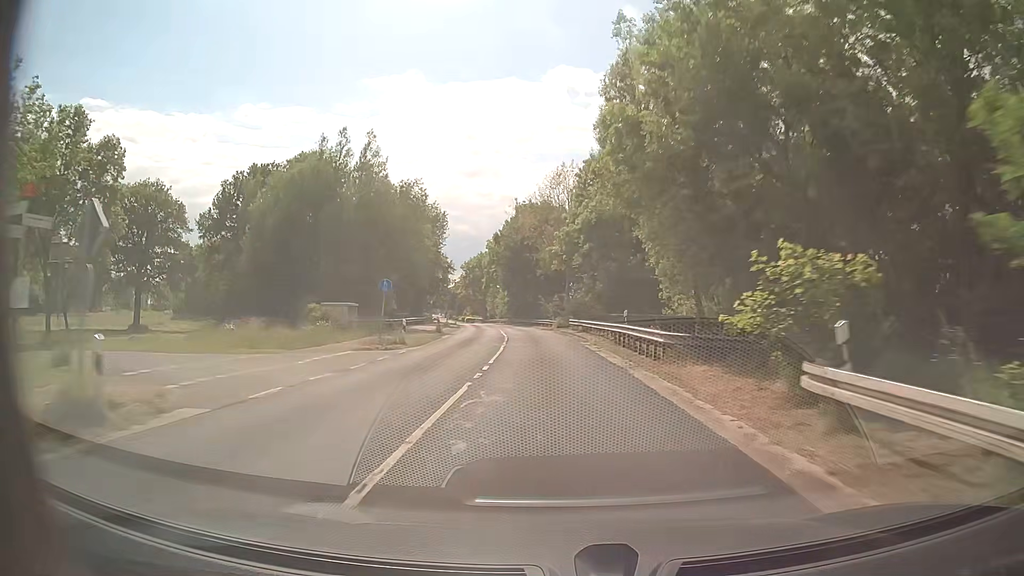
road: secondary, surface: asphalt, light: Day
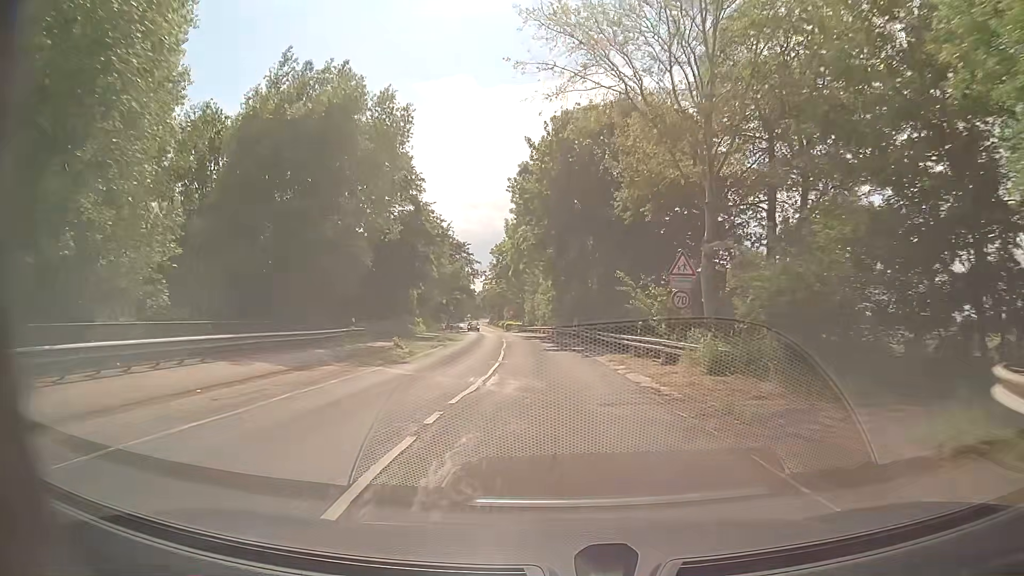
(-2.1, +44.4) m; -6°
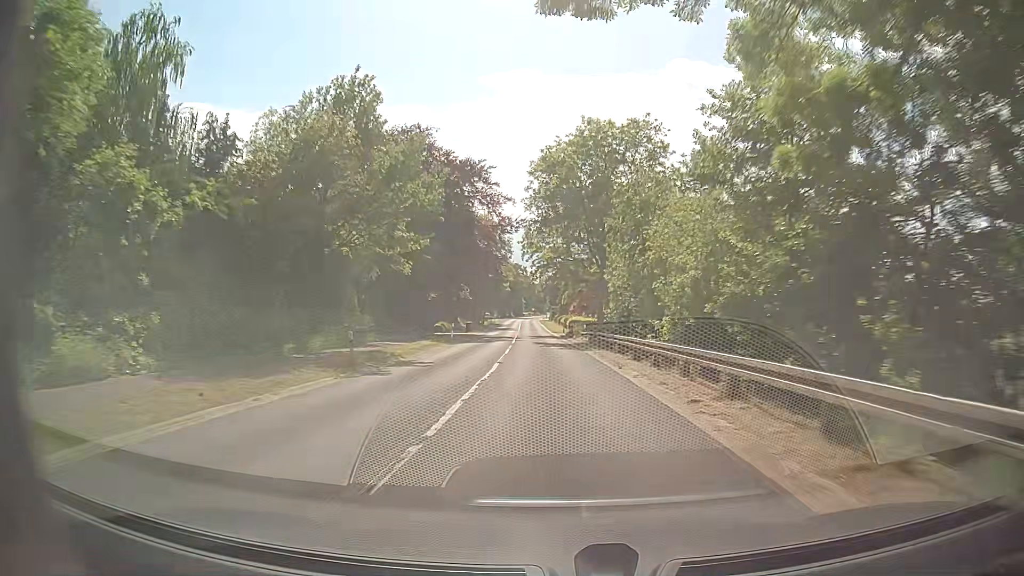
(-2.4, +55.8) m; -6°
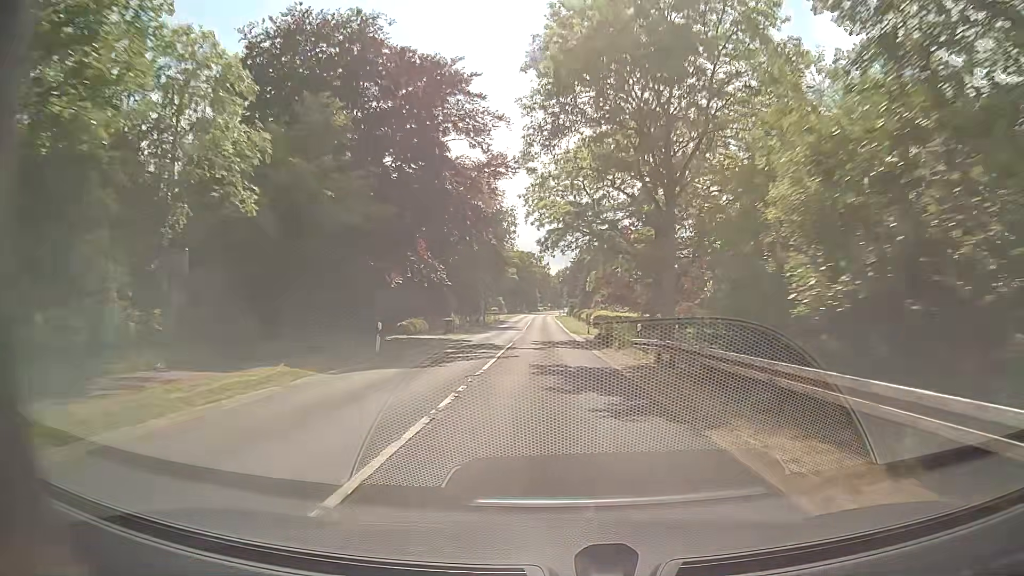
(-0.1, +22.4) m; -1°
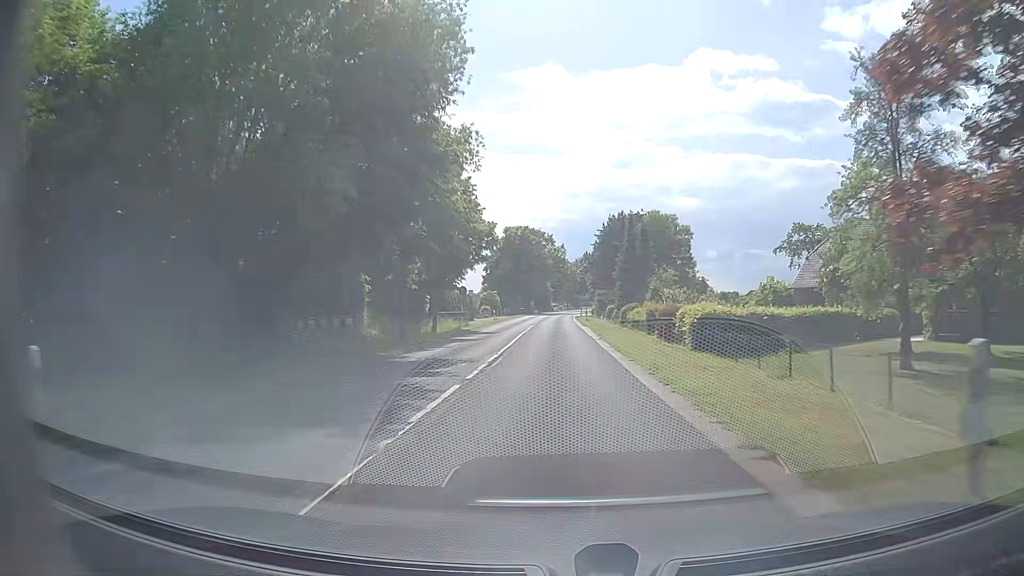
(-0.7, +44.7) m; -2°
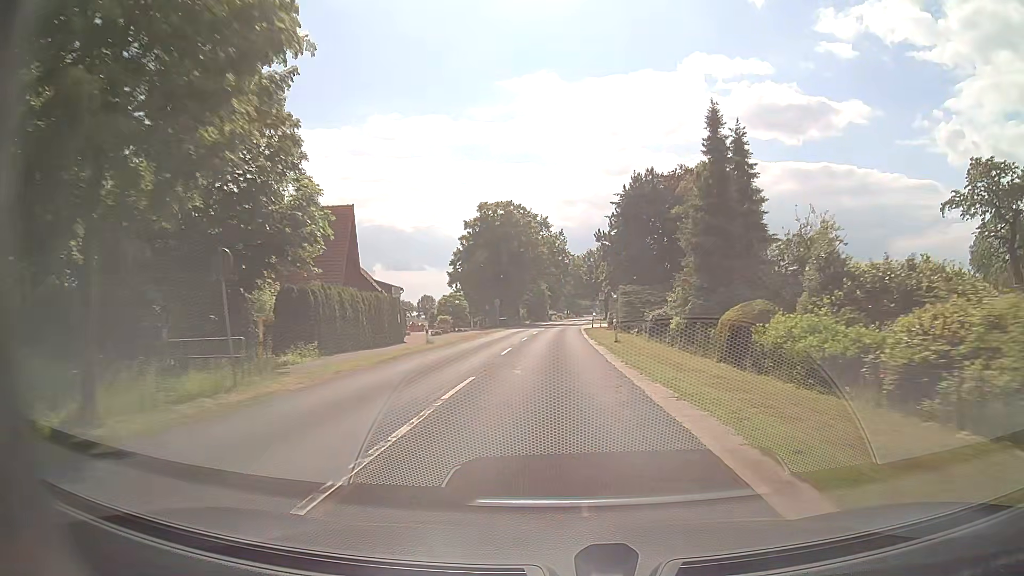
(+0.4, +33.2) m; 0°
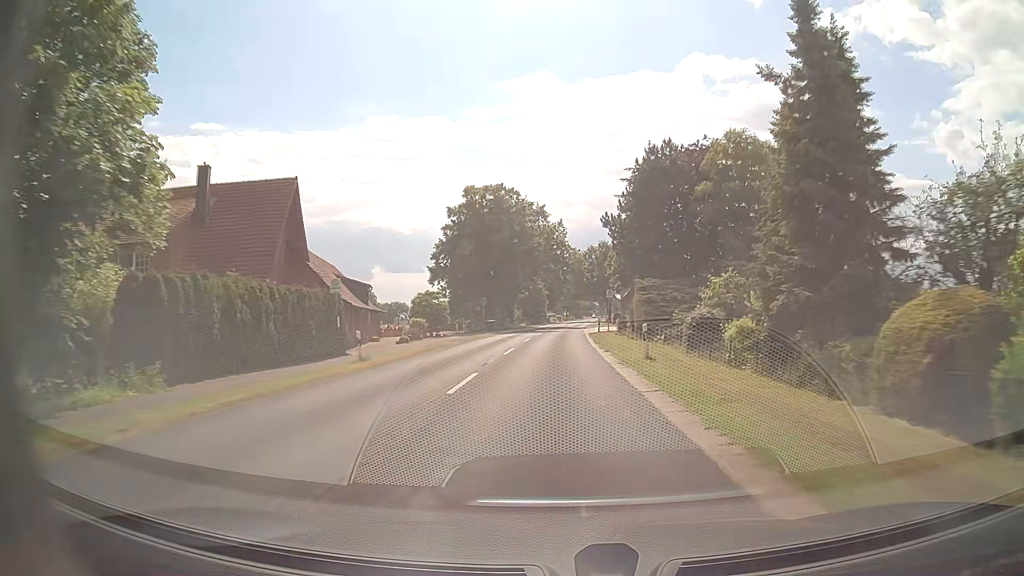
(+0.1, +11.0) m; 0°
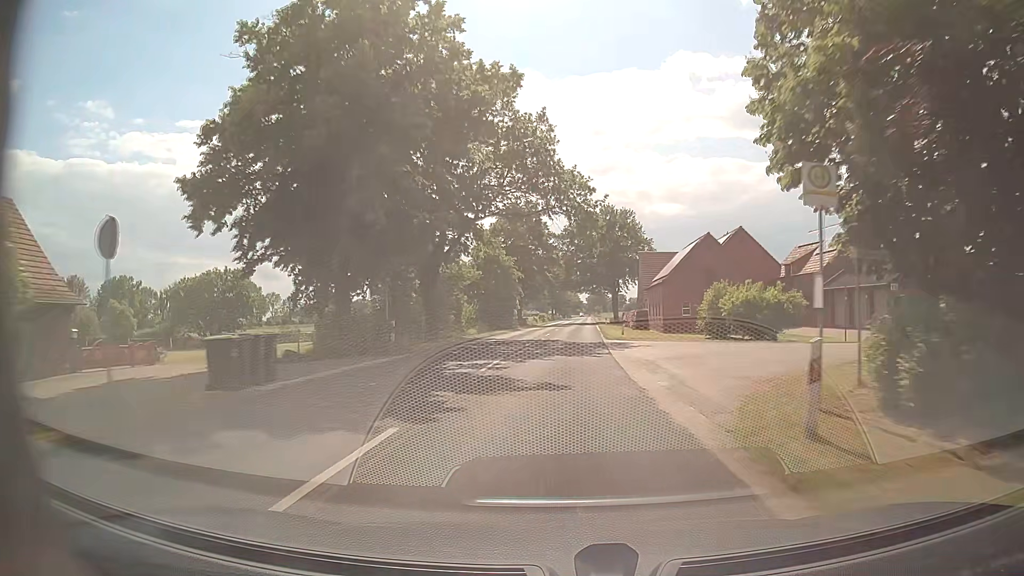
(+0.7, +44.1) m; +2°
(0, +10) (0, +20) (+1, +30) (+1, +40) (+1, +50) (+2, +60) (+2, +70) (+3, +80) (+3, +90) (+4, +100) m
